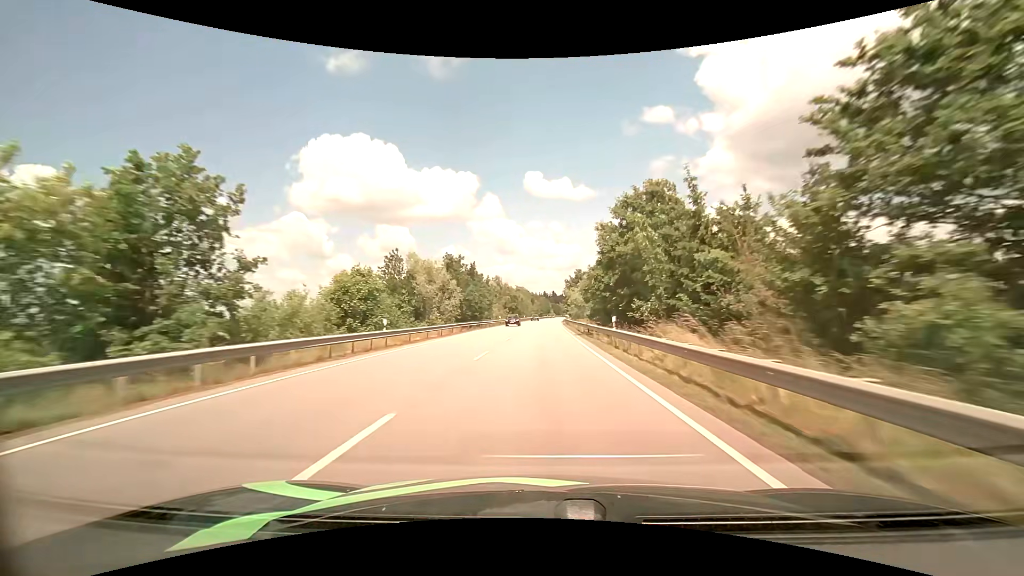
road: primary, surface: asphalt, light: Day
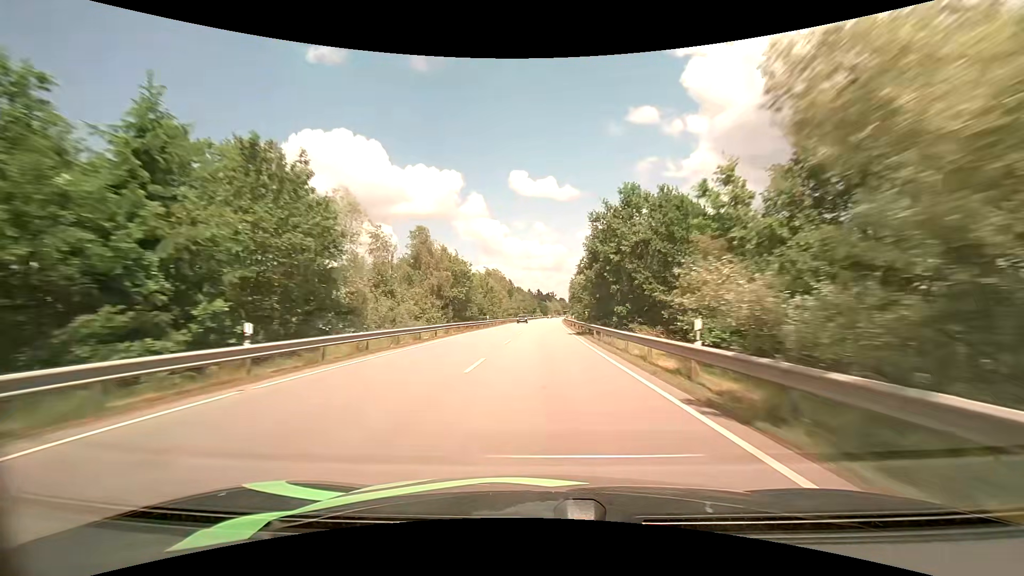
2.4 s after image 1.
(+0.8, +63.0) m; +2°
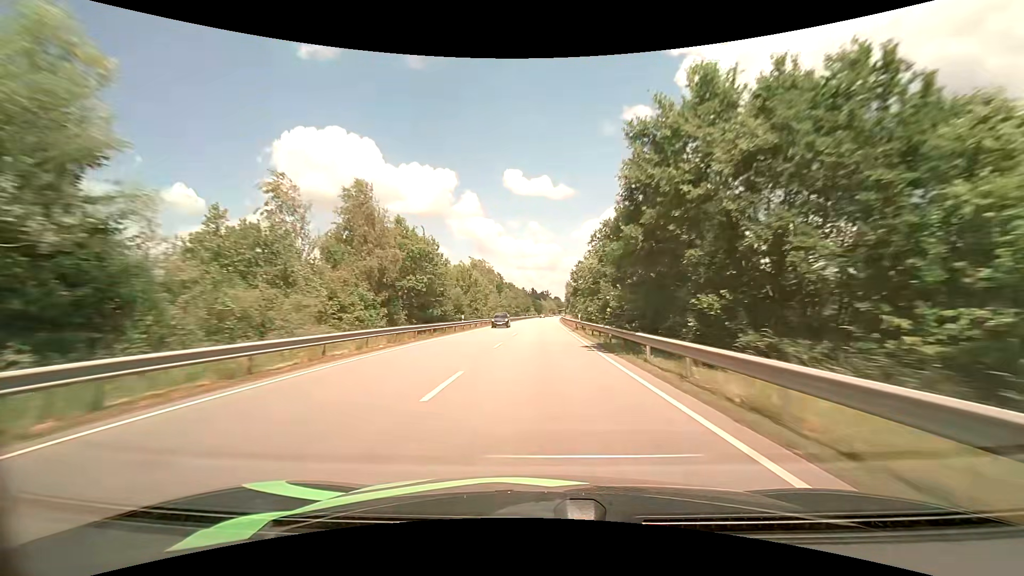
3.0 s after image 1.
(+0.1, +16.0) m; 0°
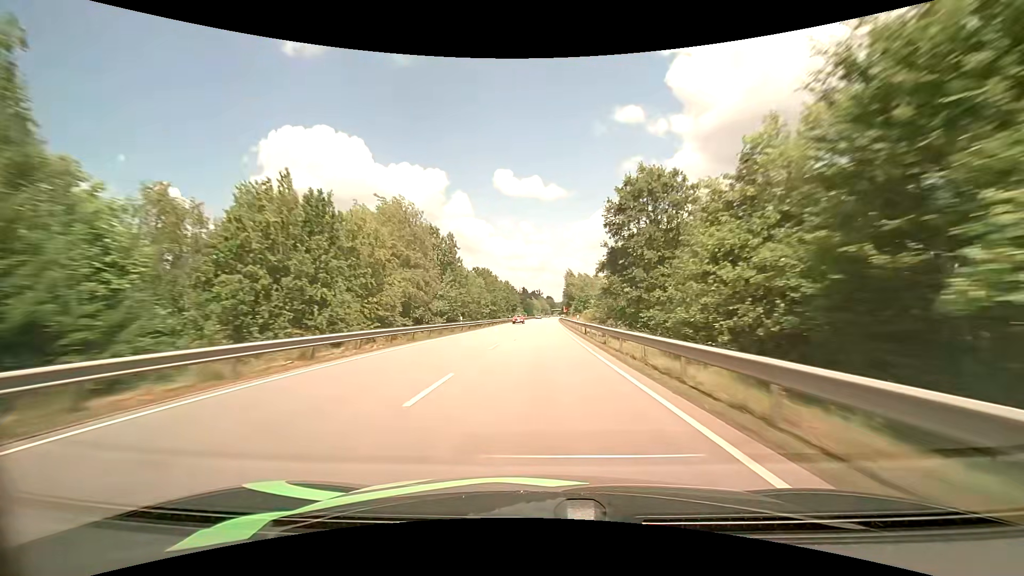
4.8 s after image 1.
(+0.7, +48.4) m; +1°
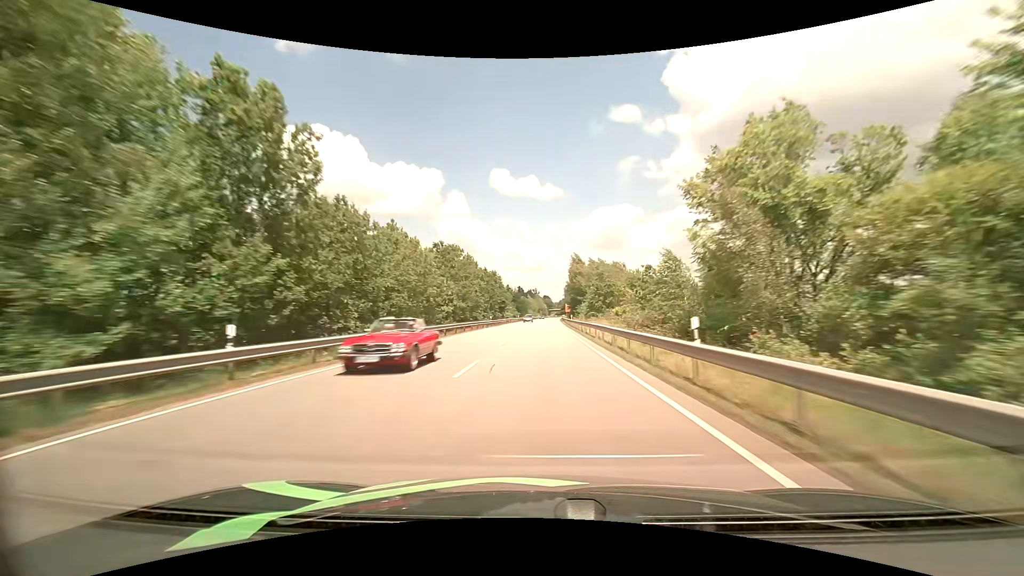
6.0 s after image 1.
(+0.1, +32.4) m; 0°
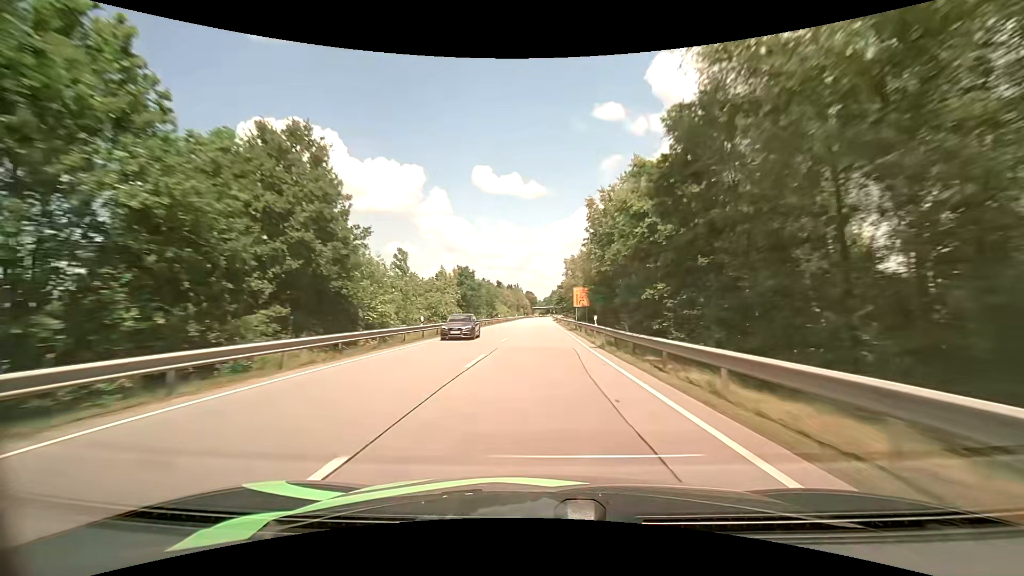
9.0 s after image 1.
(+1.6, +81.9) m; +2°
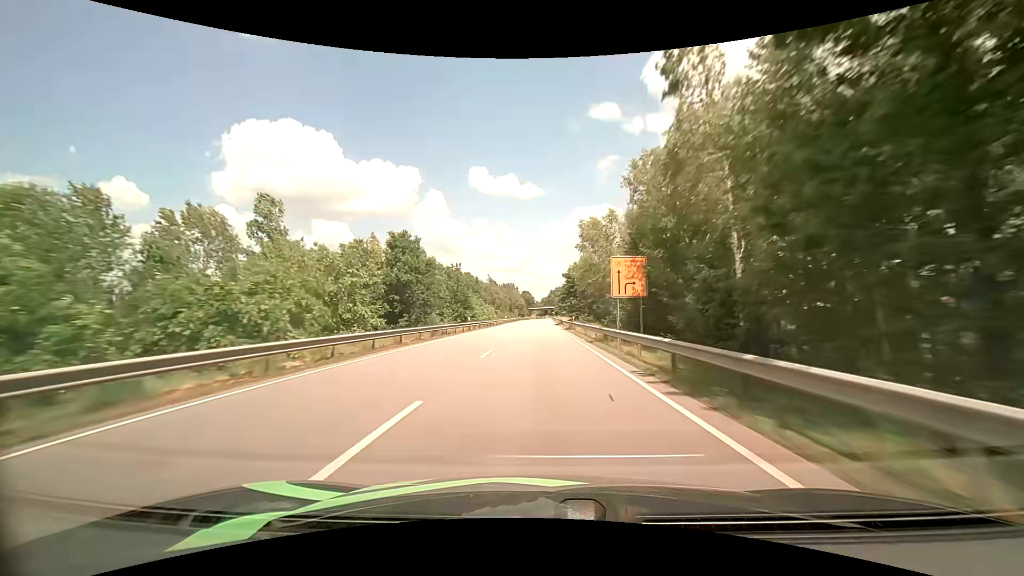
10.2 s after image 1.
(+0.1, +32.9) m; 0°
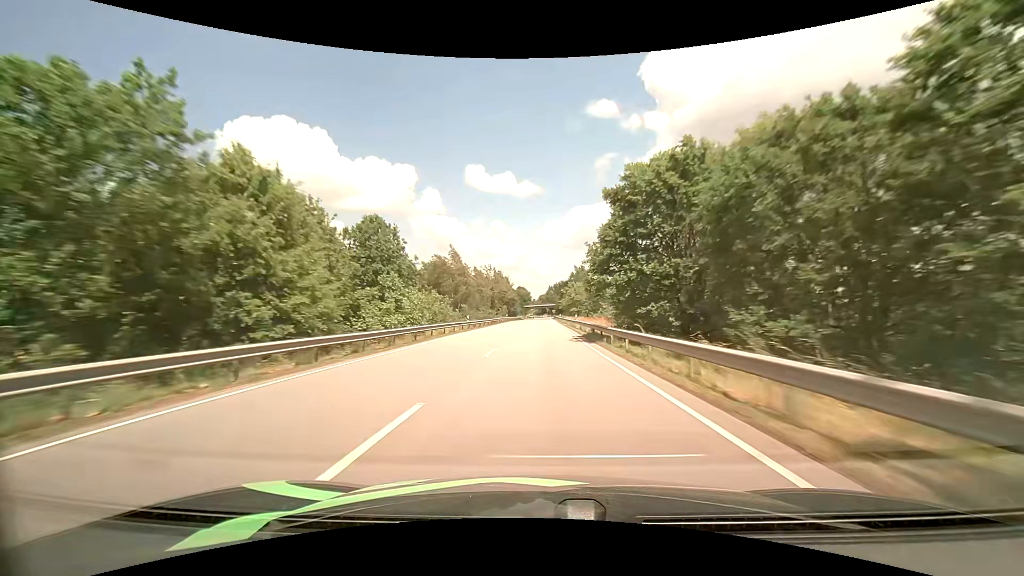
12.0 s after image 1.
(+0.1, +49.4) m; 0°
(0, +10) (0, +20) (0, +30) (0, +40) (0, +50) (+1, +60) (+1, +70) (+1, +80) (+1, +90) (+1, +100) m
